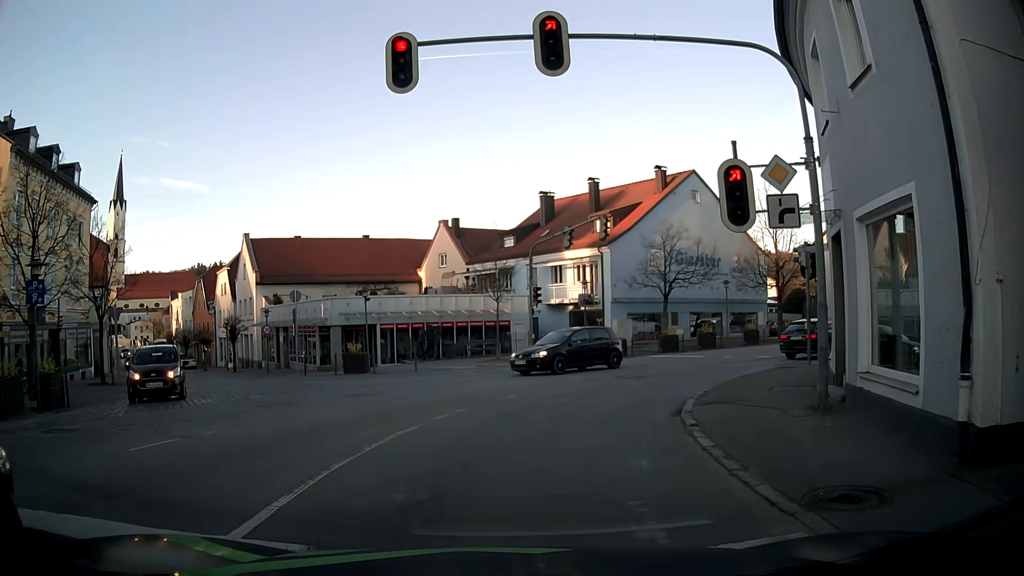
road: tertiary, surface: asphalt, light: Day
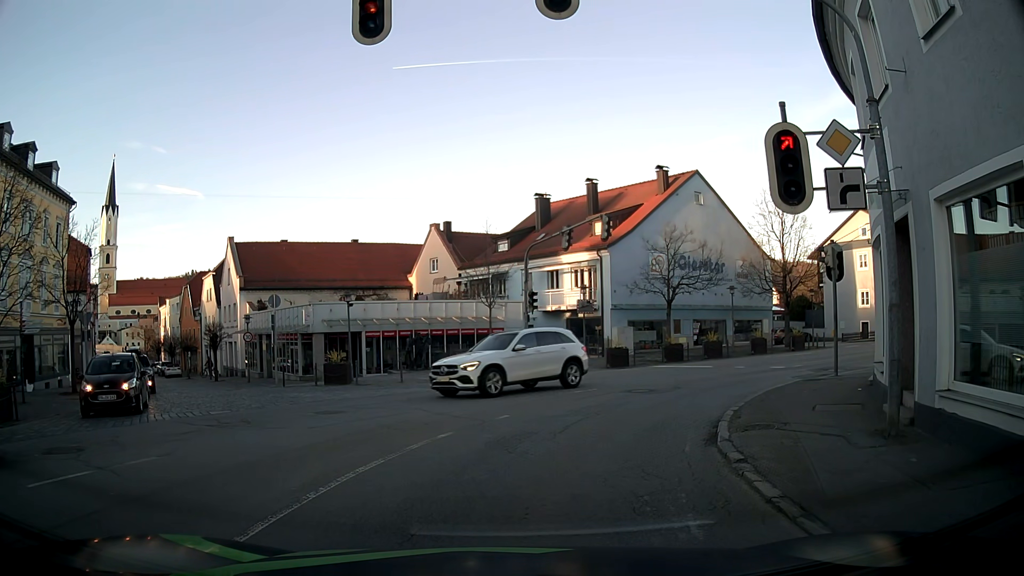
(+0.1, +2.1) m; +3°
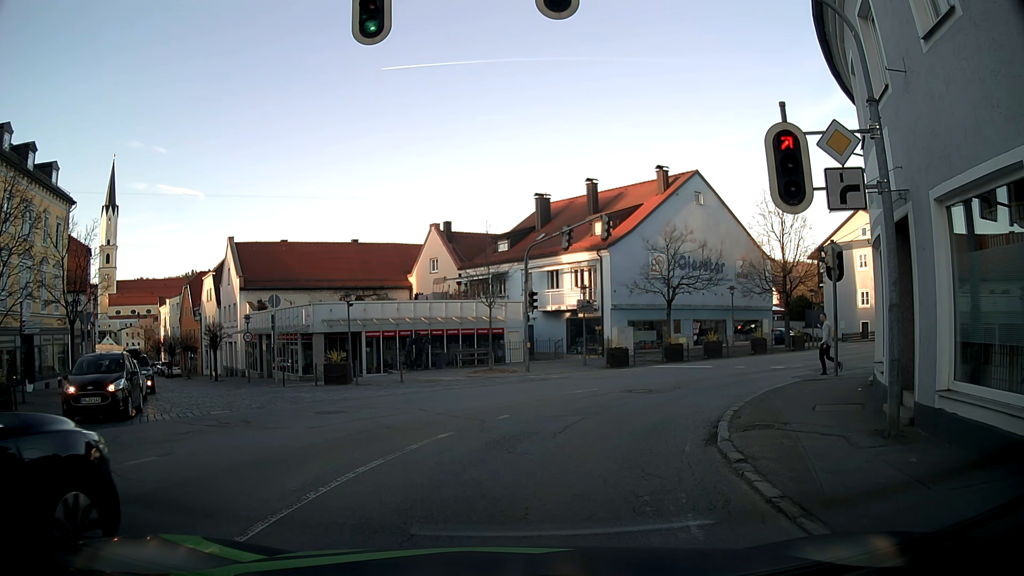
(0.0, 0.0) m; 0°
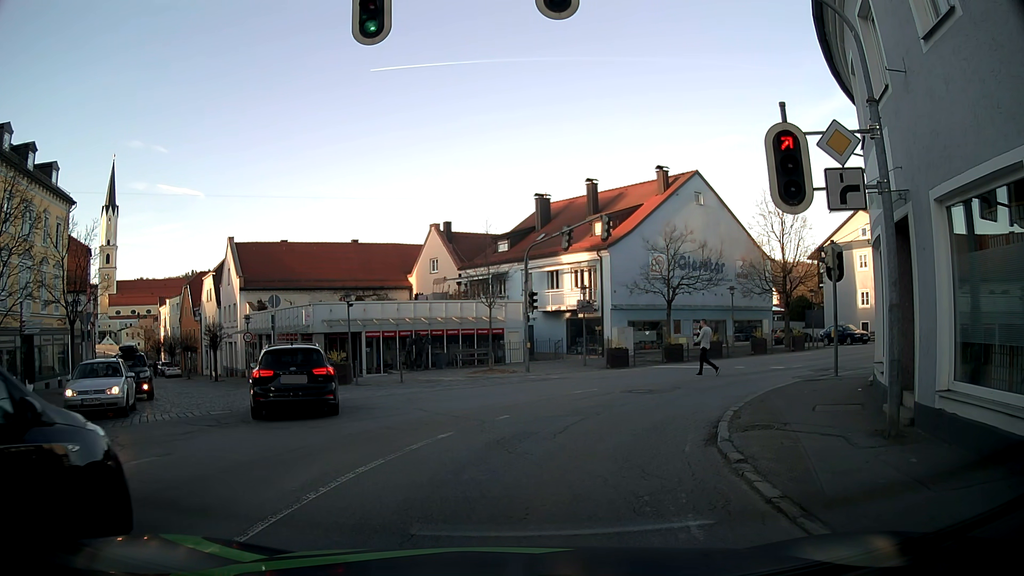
(0.0, 0.0) m; 0°
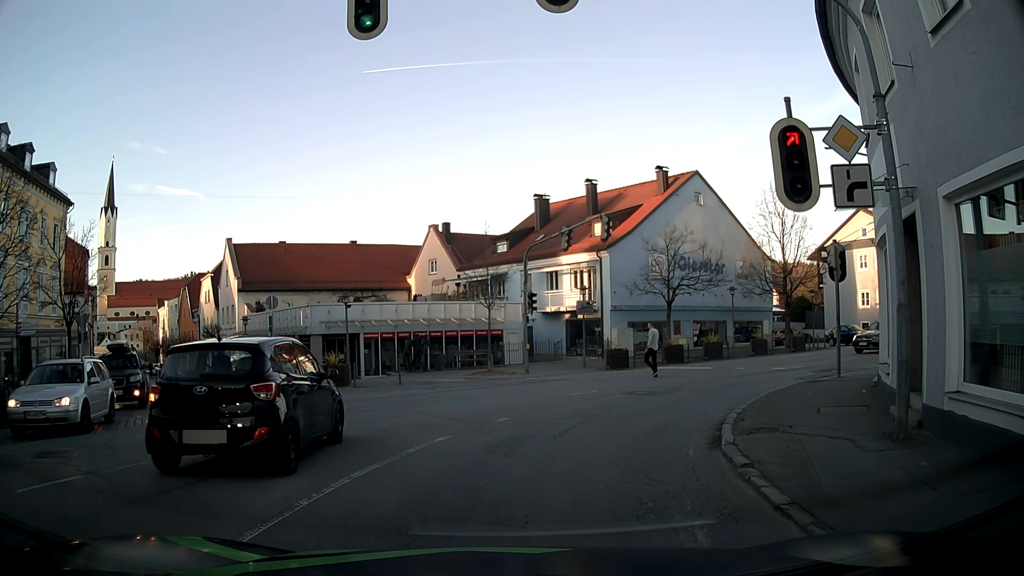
(0.0, +0.2) m; 0°
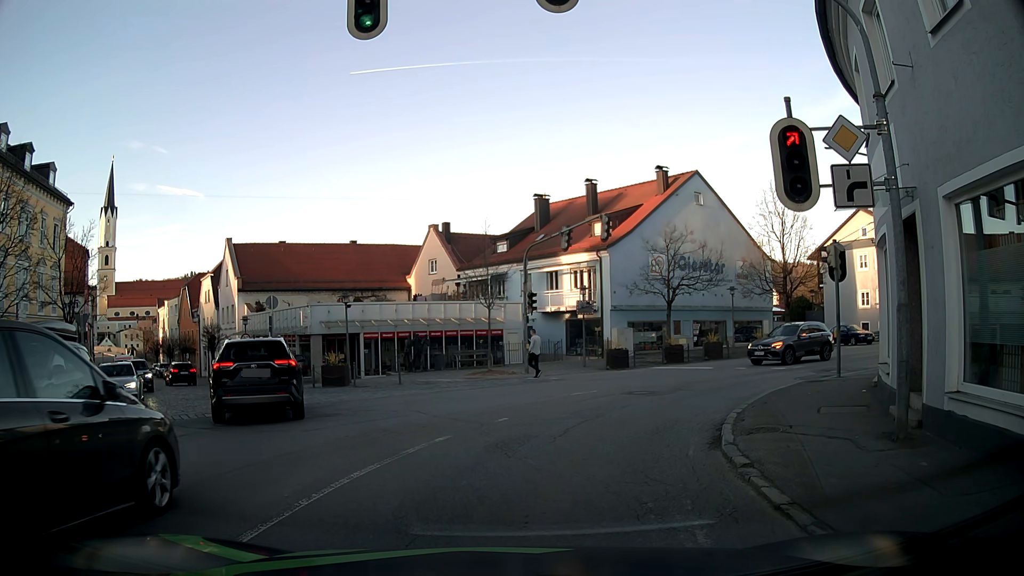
(0.0, +0.1) m; 0°
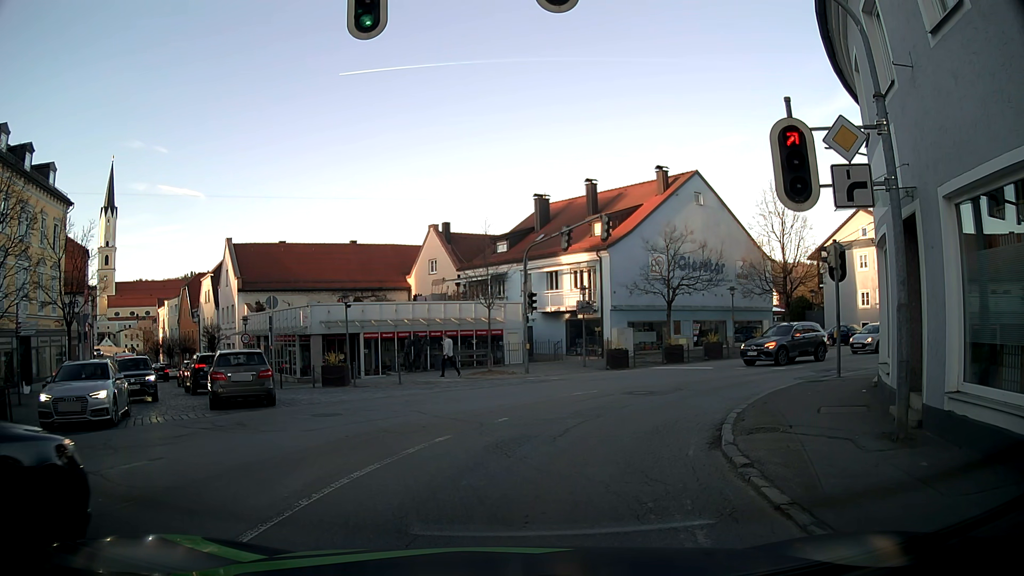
(0.0, 0.0) m; 0°
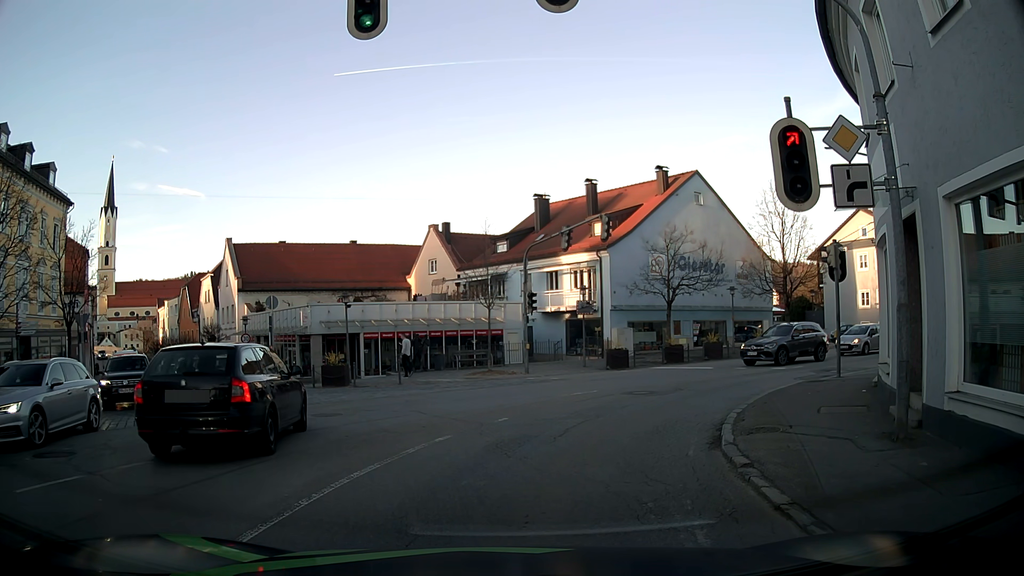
(0.0, 0.0) m; 0°
